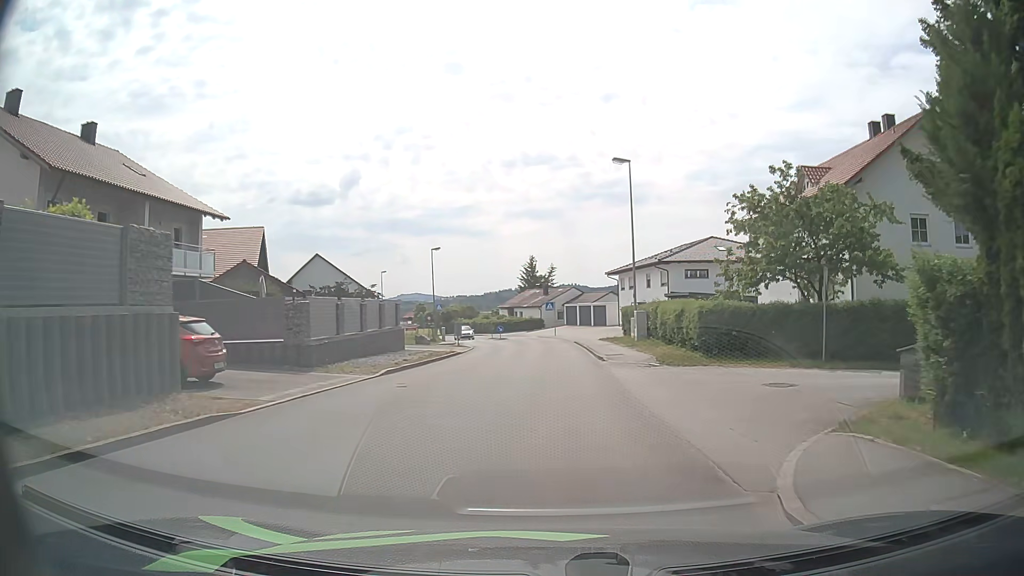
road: unclassified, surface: asphalt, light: Day
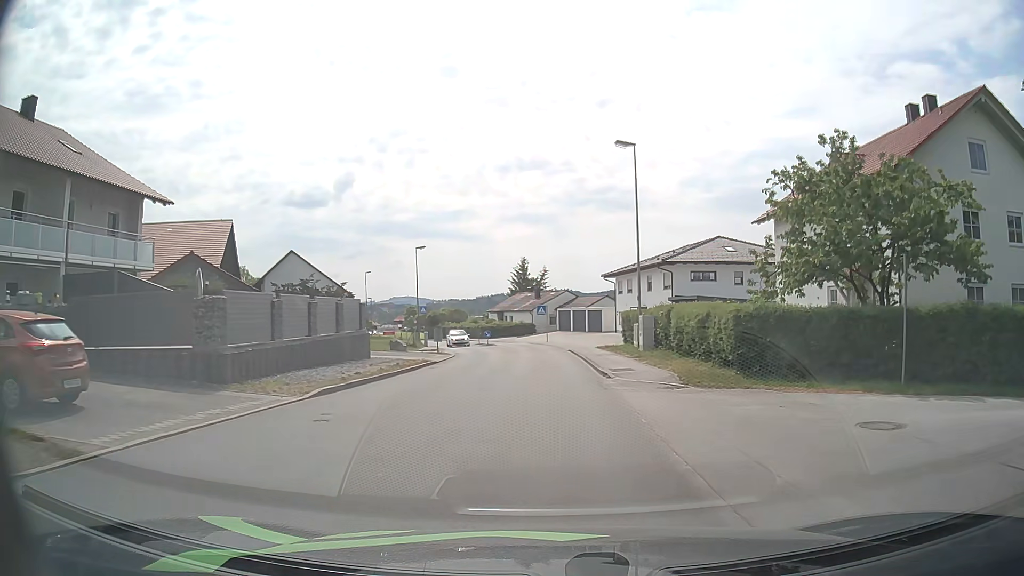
(+0.1, +4.9) m; +1°
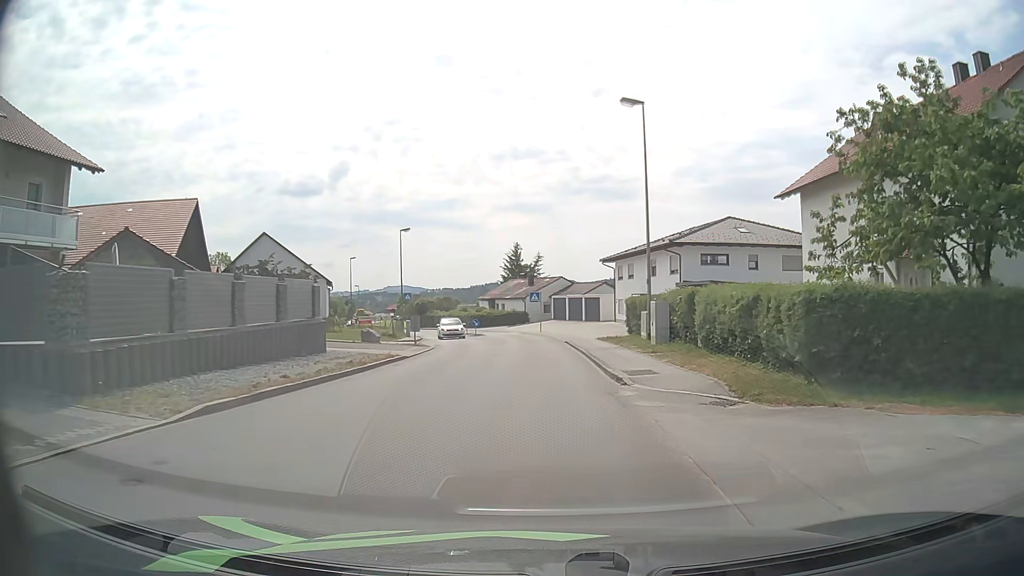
(0.0, +4.9) m; 0°
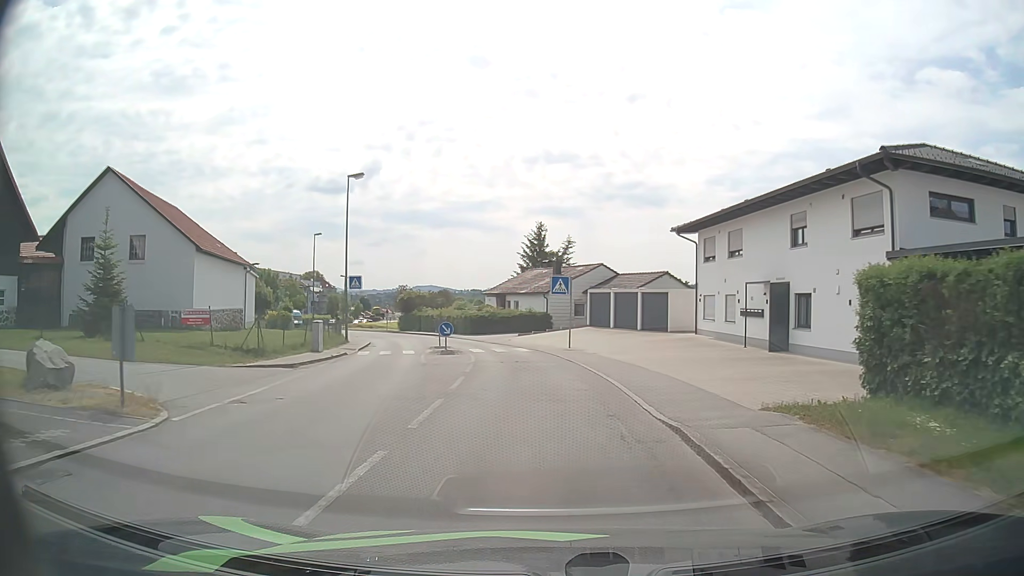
(-0.1, +24.9) m; -3°
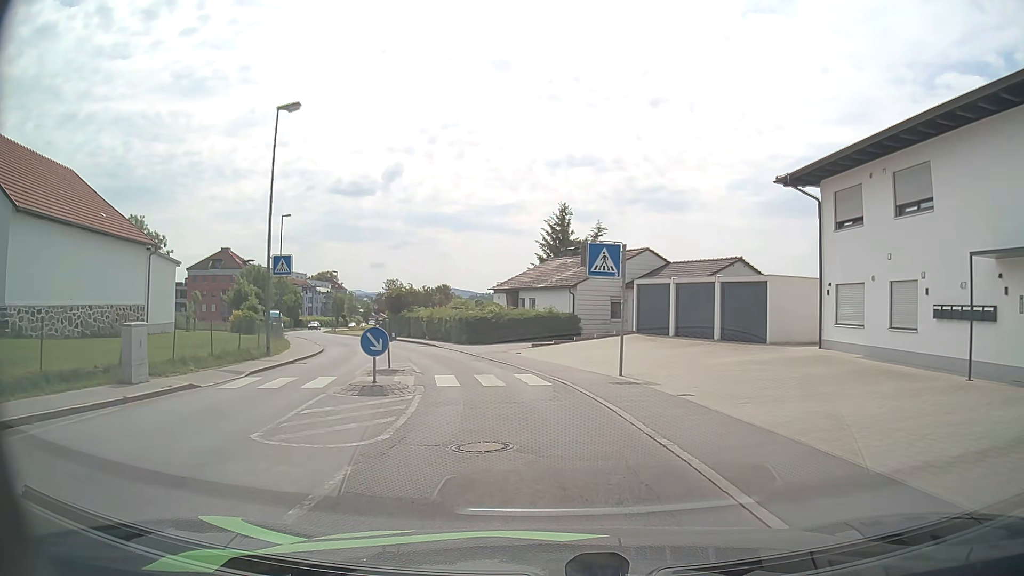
(-0.1, +14.3) m; -2°
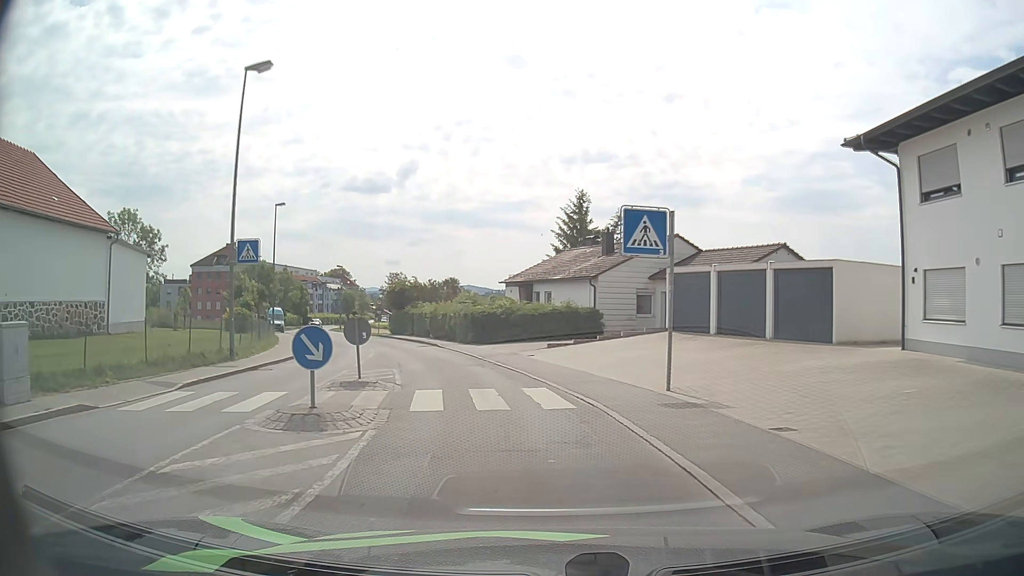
(0.0, +4.5) m; -1°
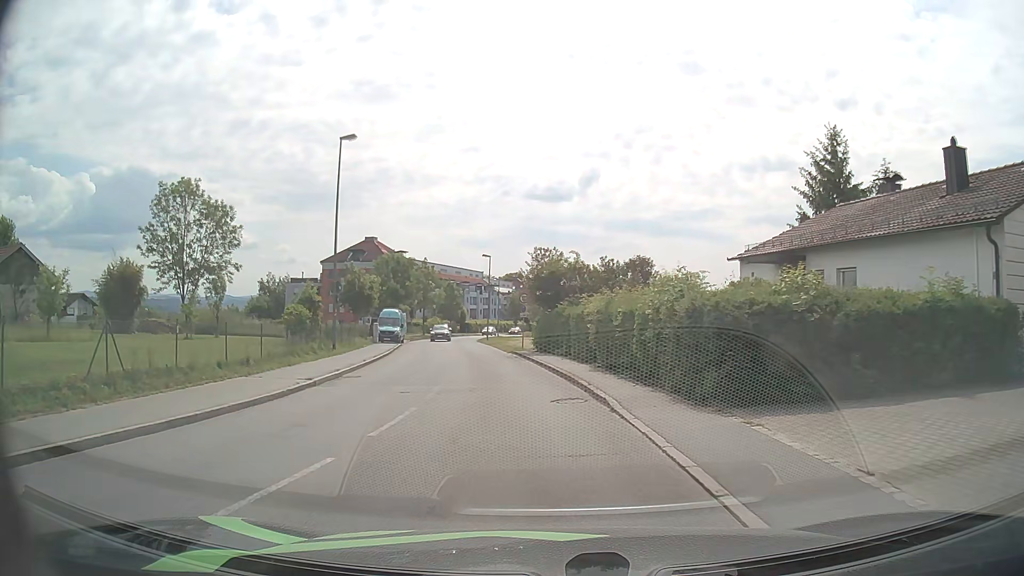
(-2.6, +21.3) m; -15°
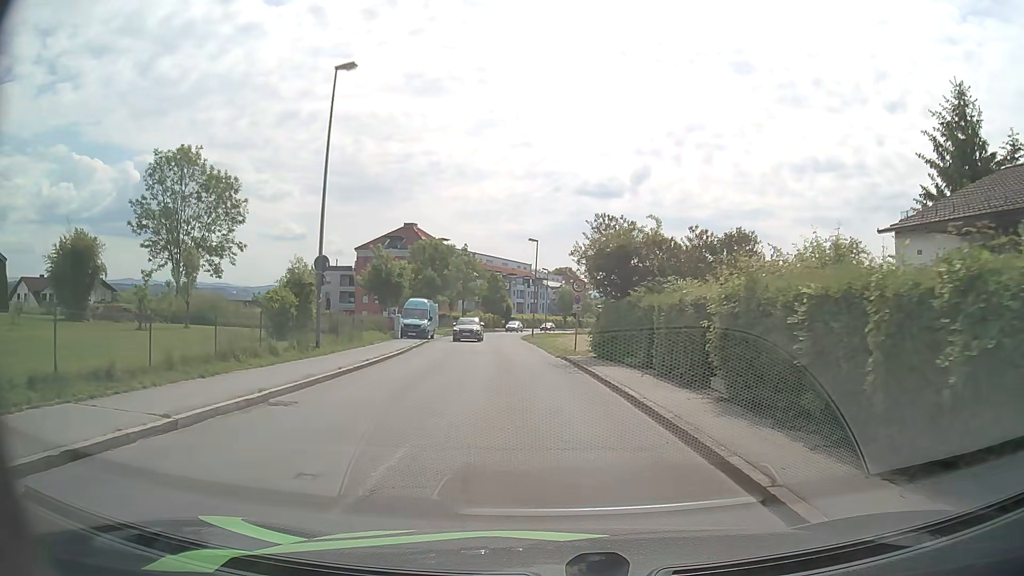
(-0.4, +8.6) m; -4°
(0, +10) (-1, +20) (-1, +30) (-2, +40) (-3, +50) (-3, +60) (-4, +70) (-3, +80) (-2, +90) (0, +100) m
